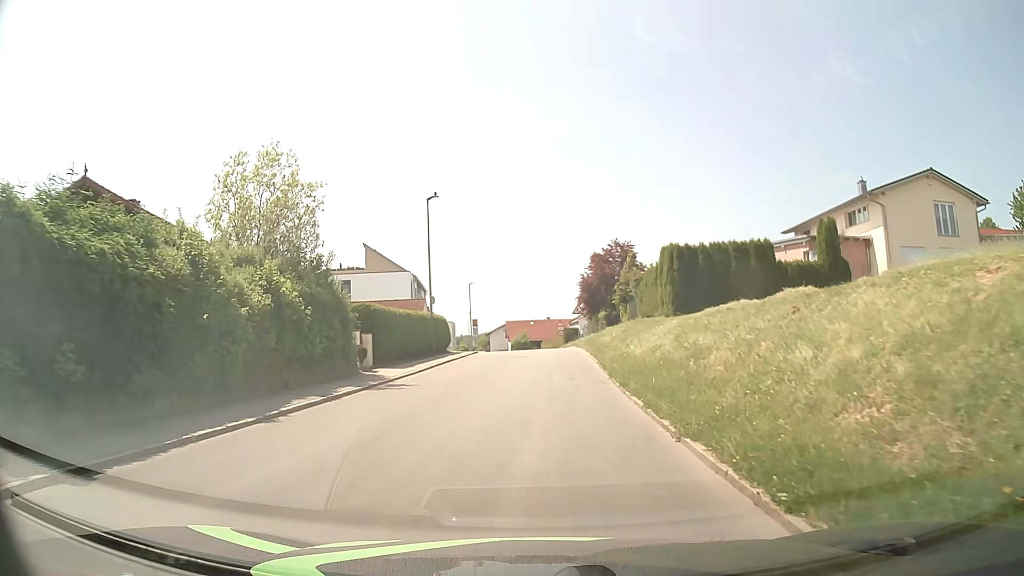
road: tertiary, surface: asphalt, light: Day
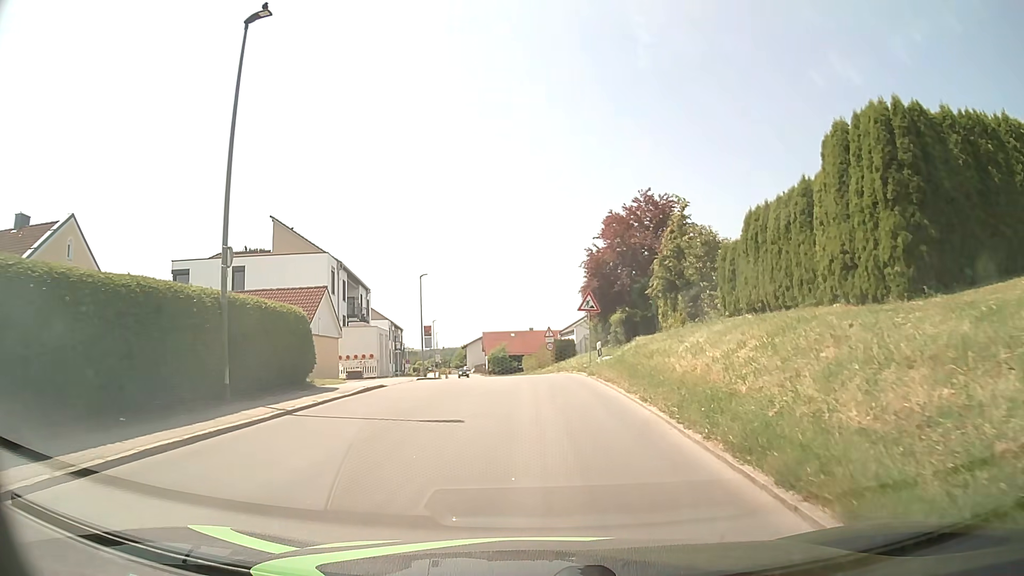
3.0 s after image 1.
(+0.2, +21.8) m; +1°
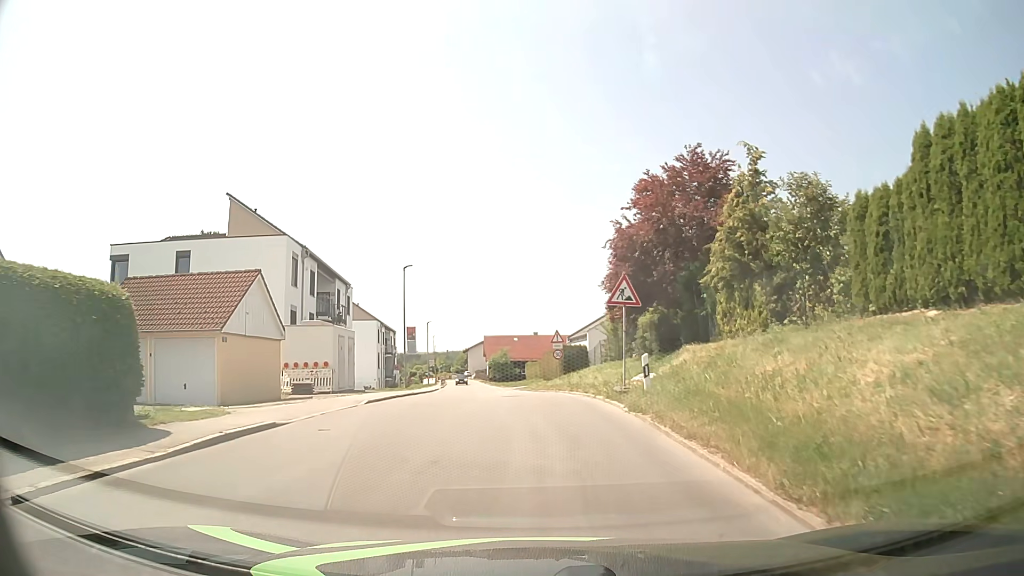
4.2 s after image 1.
(-0.1, +8.6) m; 0°
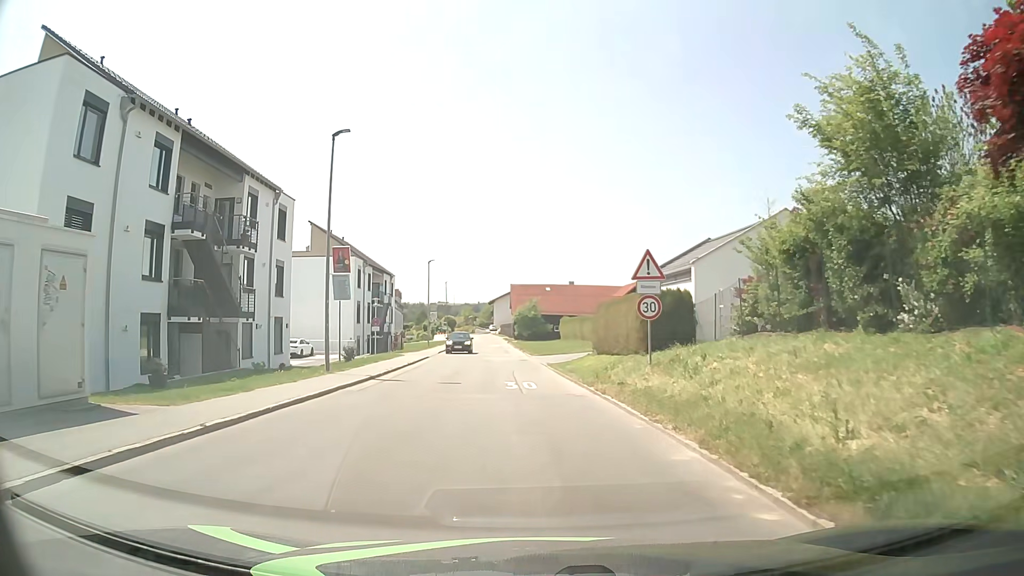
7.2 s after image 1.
(-0.8, +22.0) m; -3°
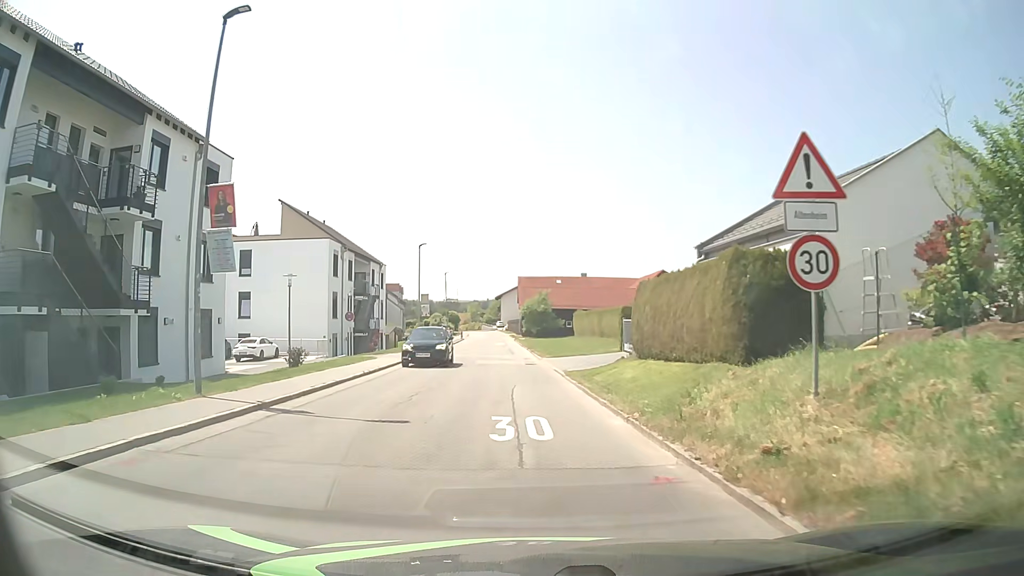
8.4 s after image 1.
(-0.1, +9.4) m; -1°
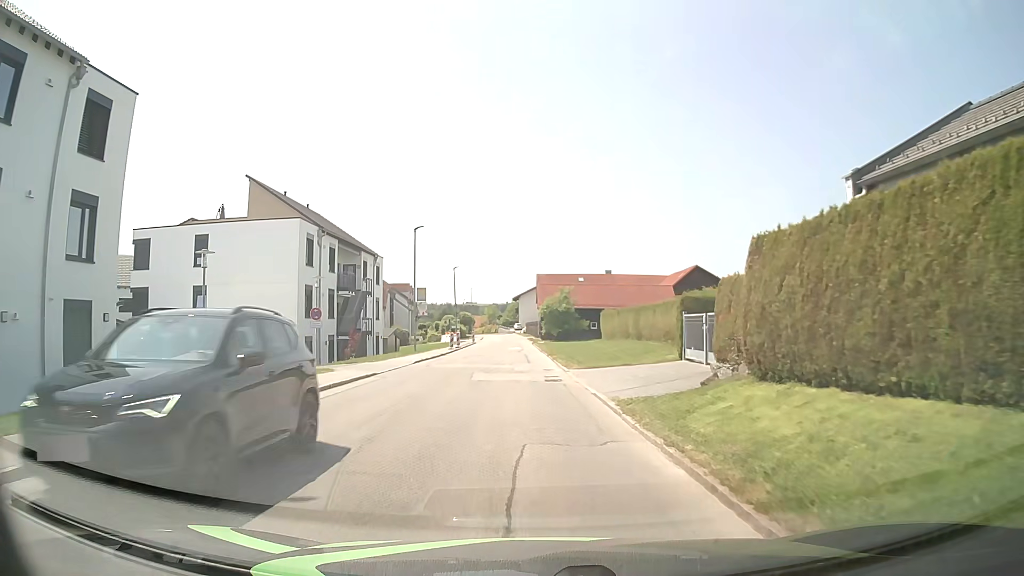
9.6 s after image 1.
(-0.1, +9.6) m; -2°
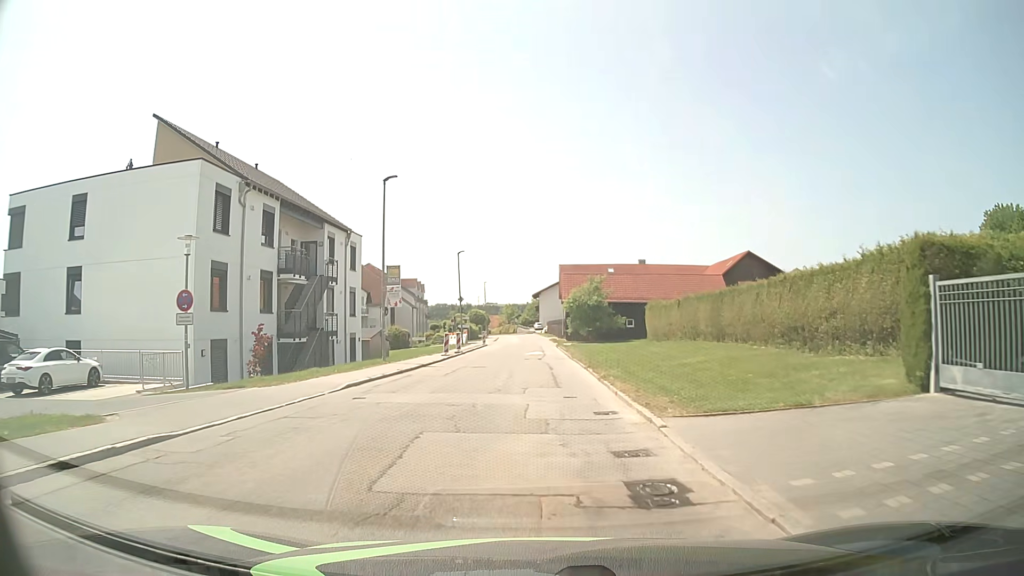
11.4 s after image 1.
(-0.2, +14.1) m; -2°
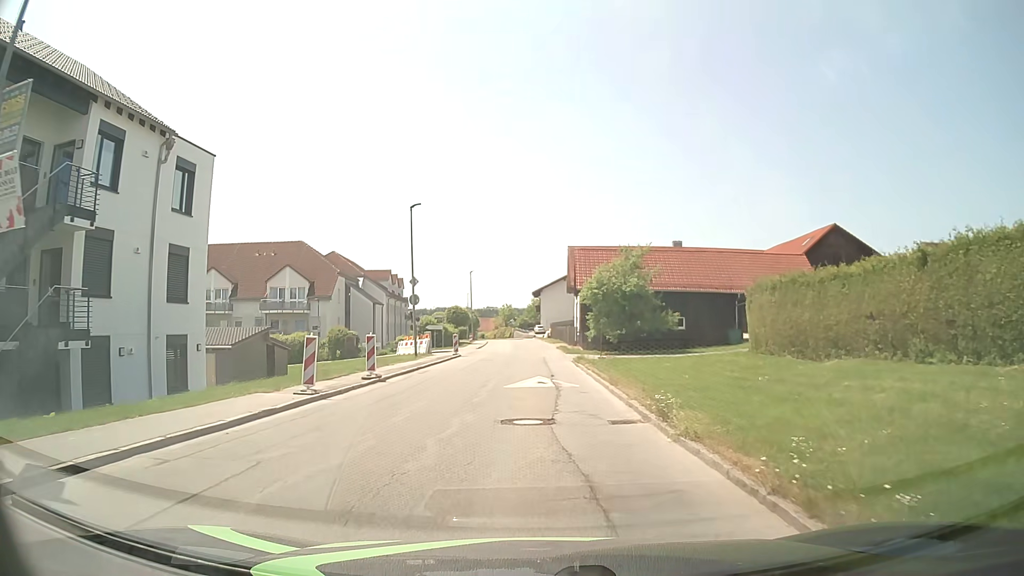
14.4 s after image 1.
(-0.1, +22.8) m; 0°
(0, +10) (0, +20) (0, +30) (0, +40) (-1, +50) (-1, +60) (-1, +70) (-2, +80) (-2, +90) (-3, +100) m
